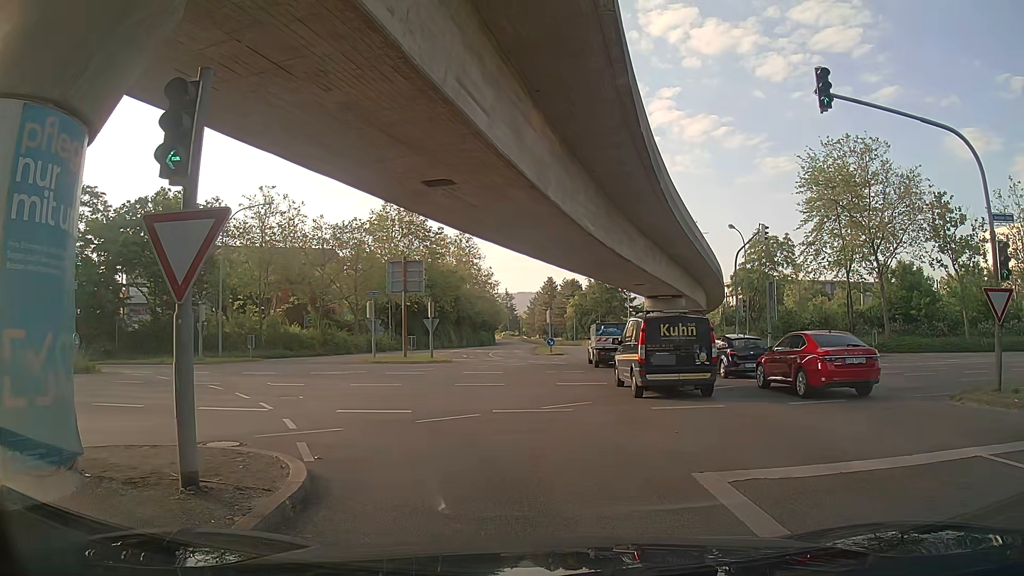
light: Day
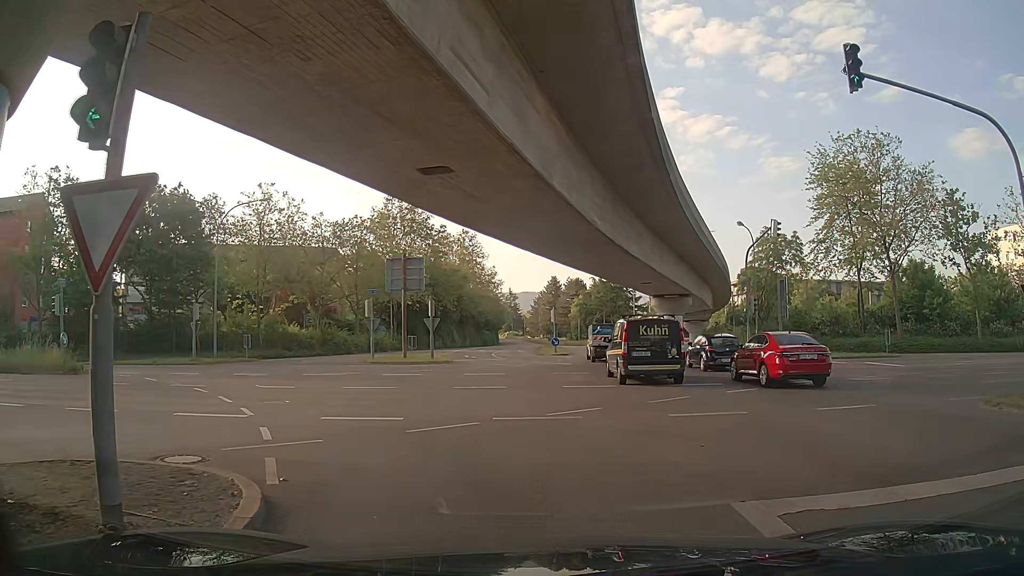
(-0.1, +1.4) m; -3°
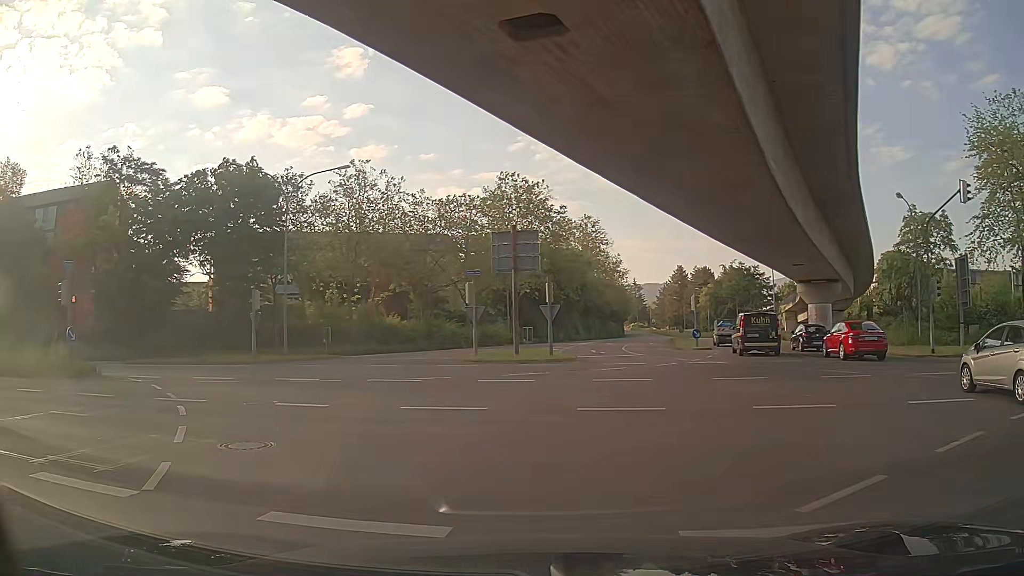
(-0.6, +7.5) m; -12°
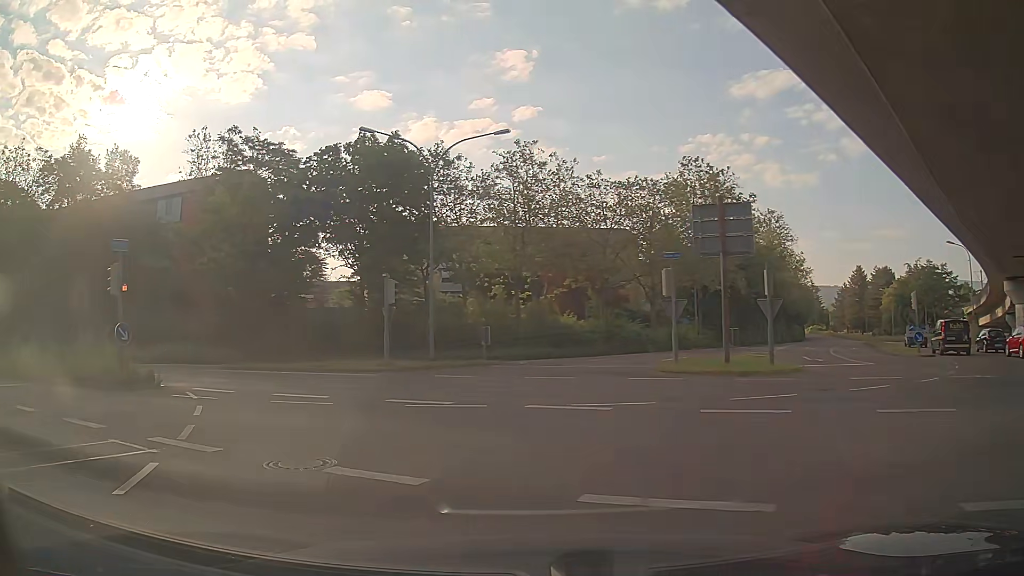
(-0.9, +6.8) m; -15°
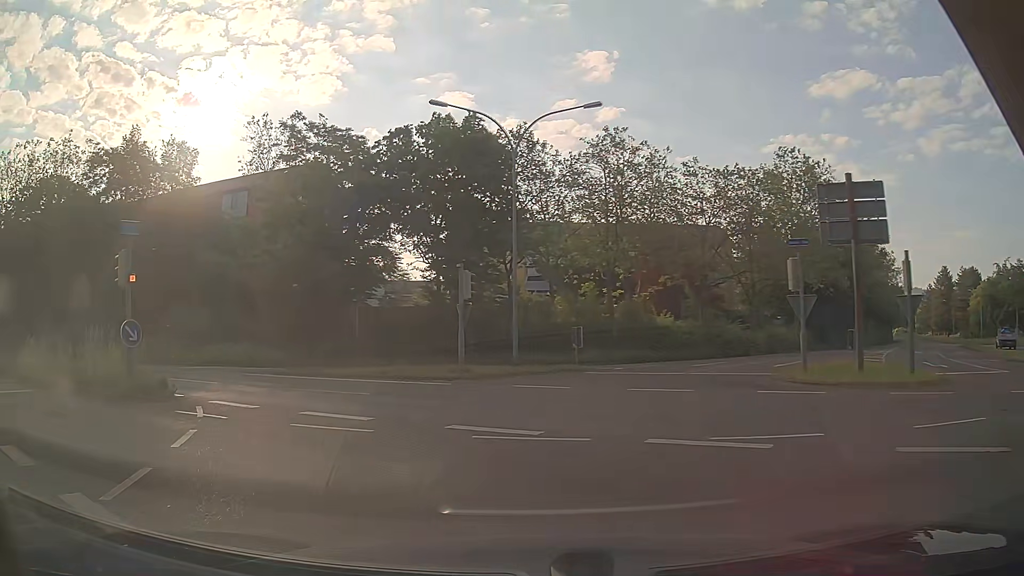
(-0.2, +3.7) m; -7°
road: tertiary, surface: asphalt
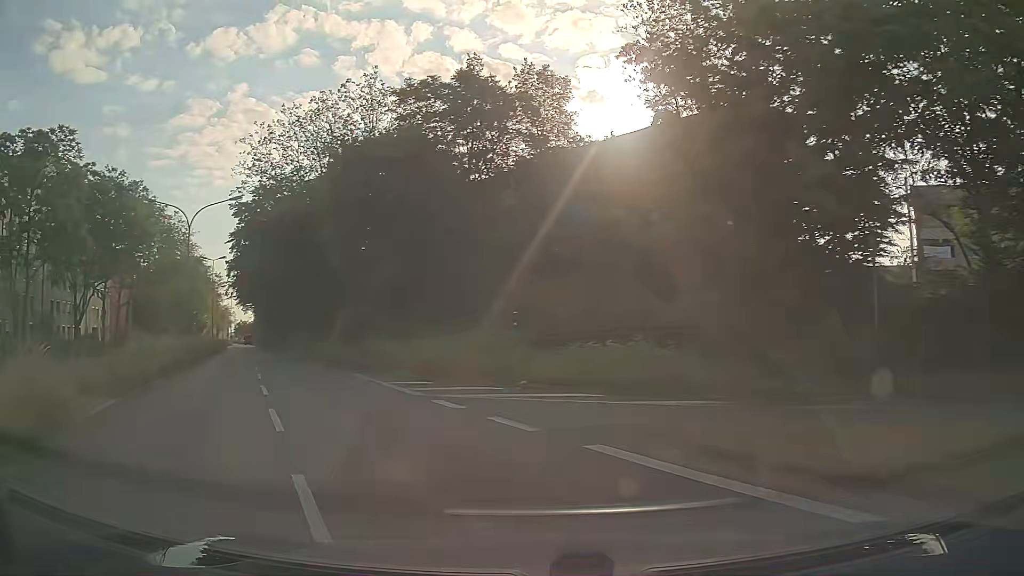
(-5.1, +15.9) m; -37°
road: secondary
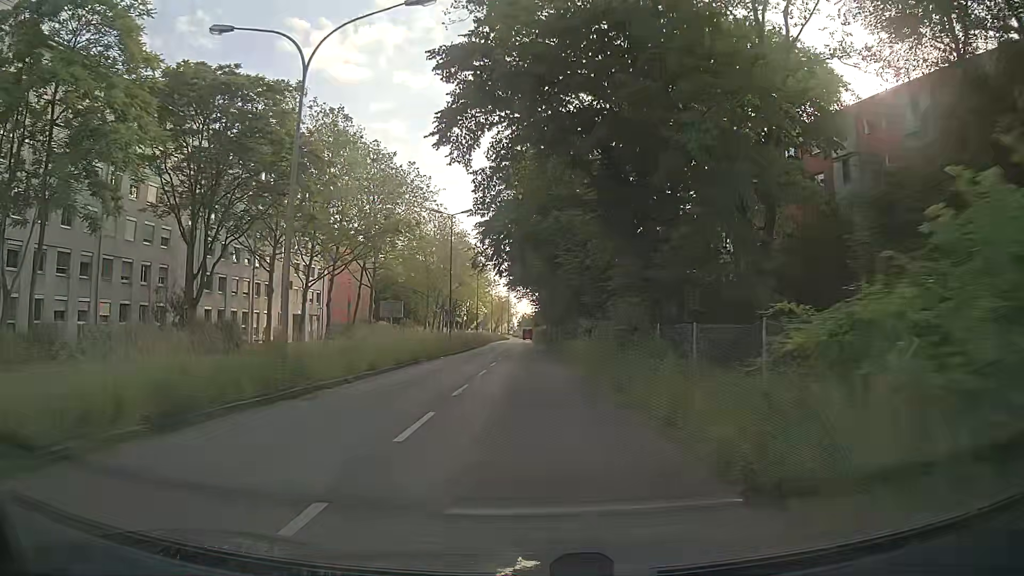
(-8.0, +24.5) m; -24°
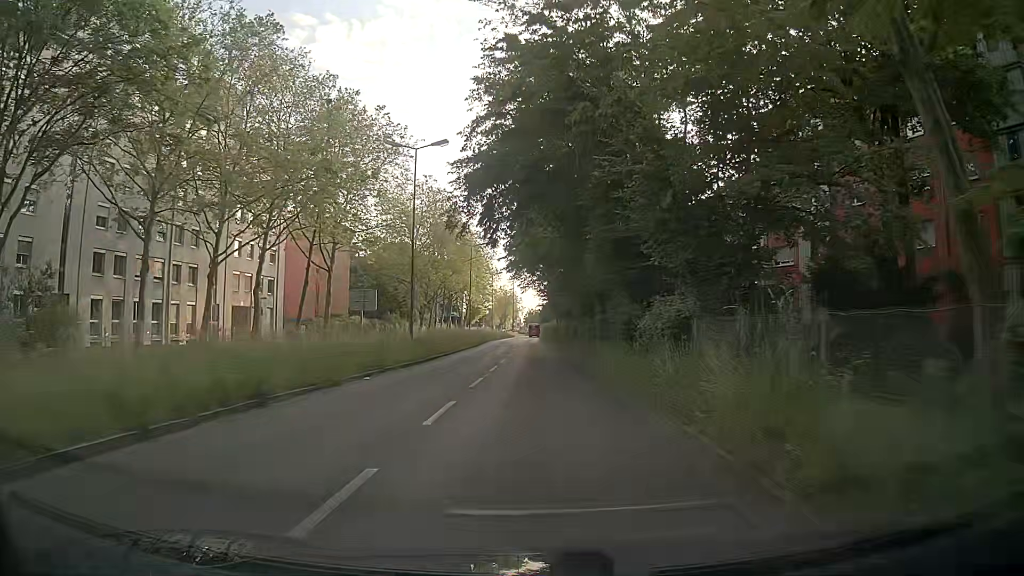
(-0.1, +17.2) m; 0°
(0, +10) (0, +20) (0, +30) (-1, +40) (-1, +50) (-1, +60) (-2, +70) (-2, +80) (-2, +90) (-3, +100) m
